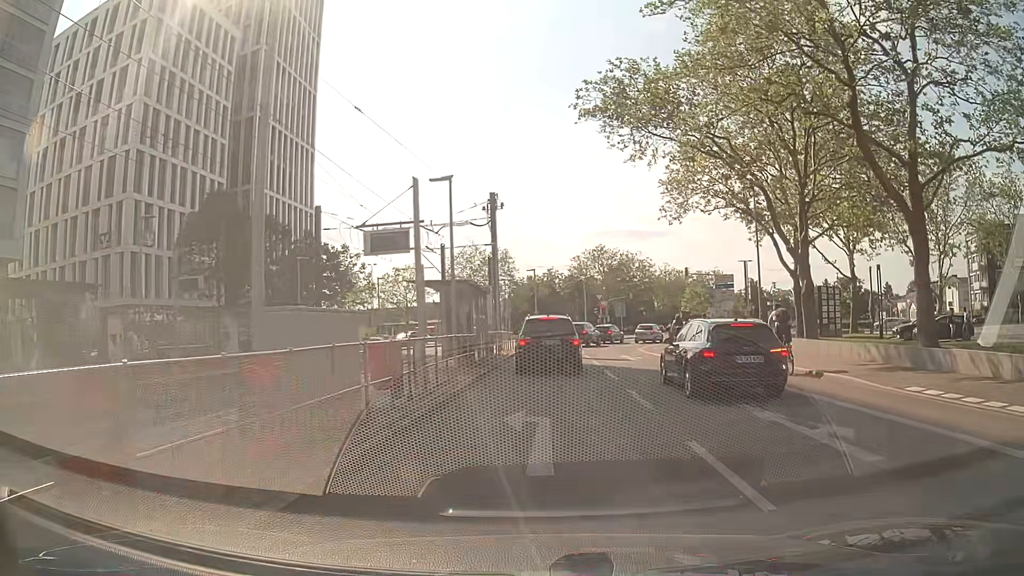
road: secondary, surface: asphalt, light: Day
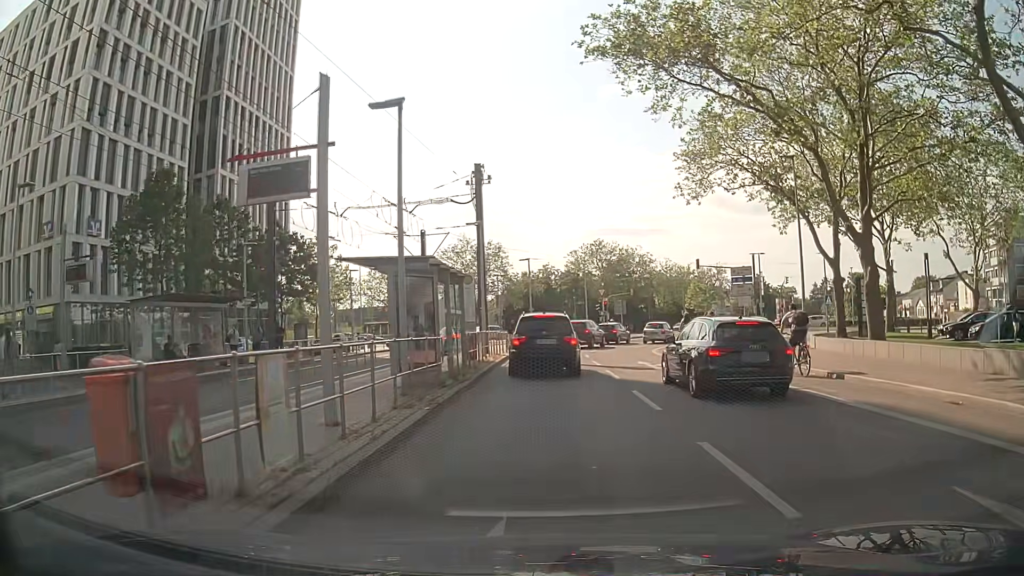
(0.0, +6.1) m; 0°
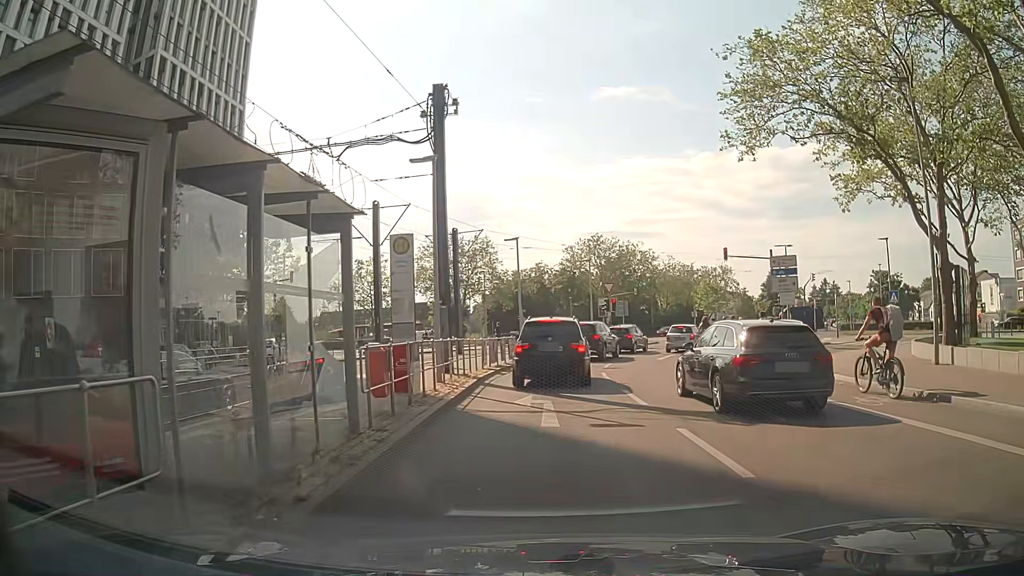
(+0.1, +10.4) m; 0°
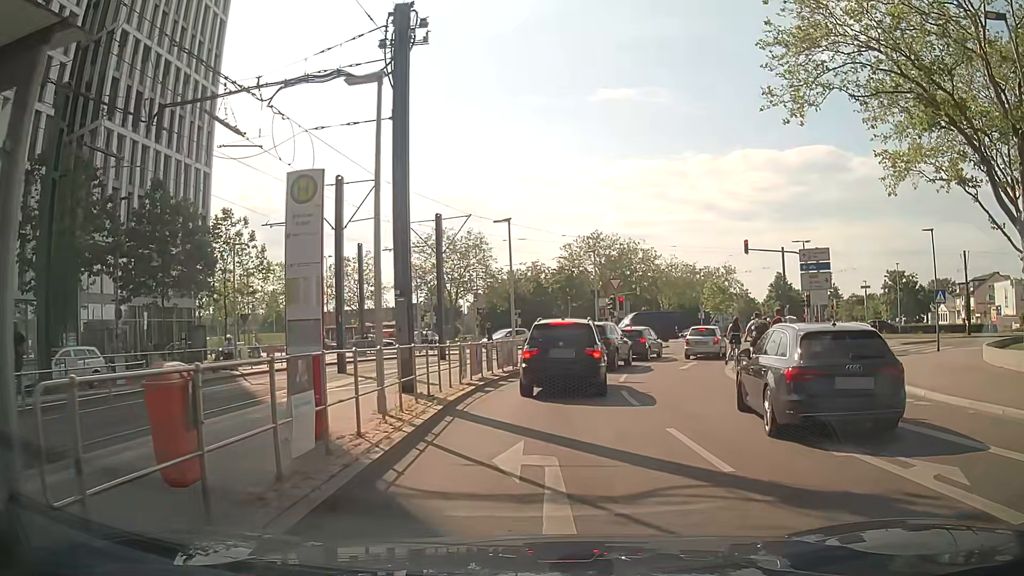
(0.0, +5.4) m; -1°
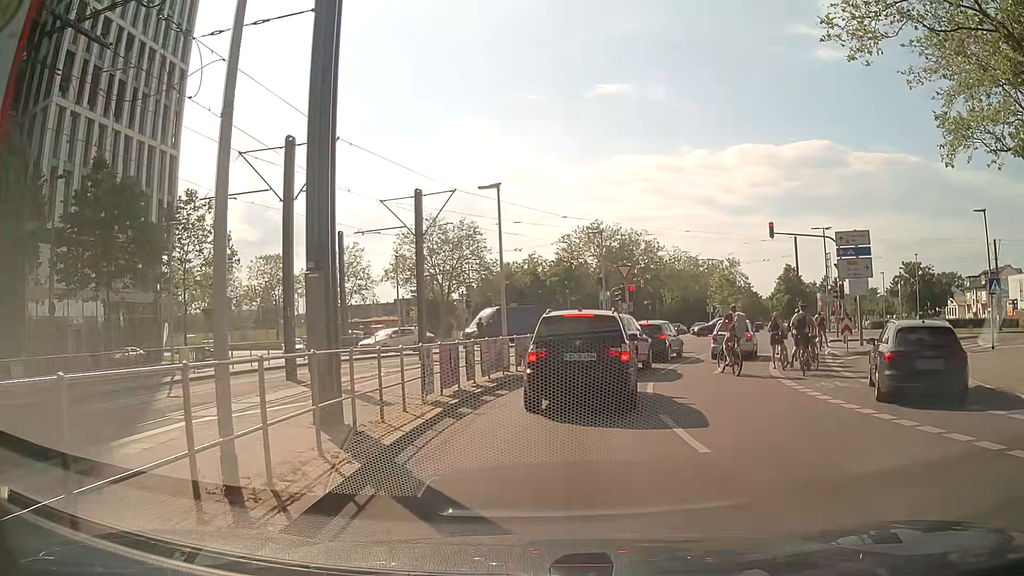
(+0.1, +5.1) m; +1°
